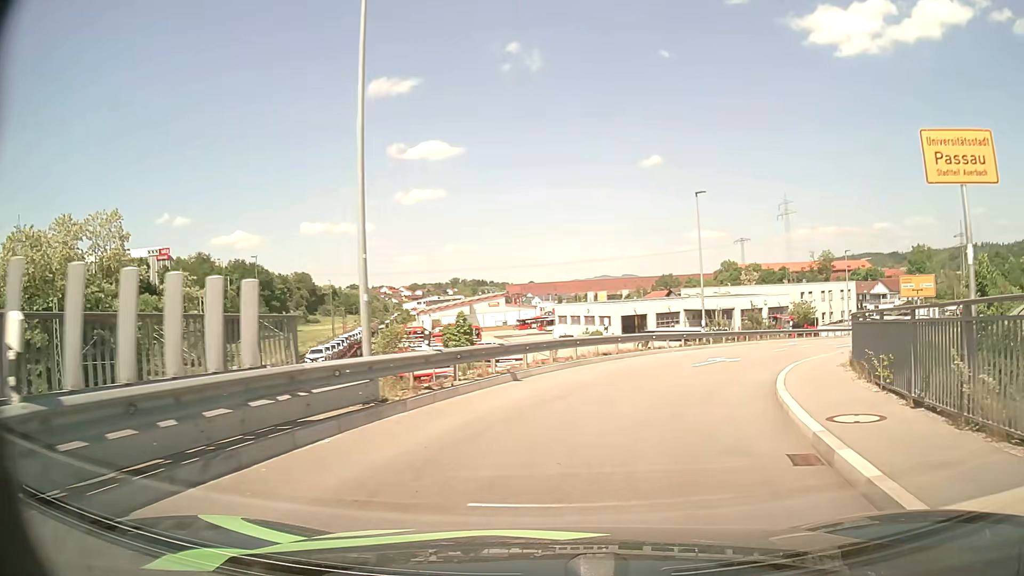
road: primary_link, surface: asphalt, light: Day
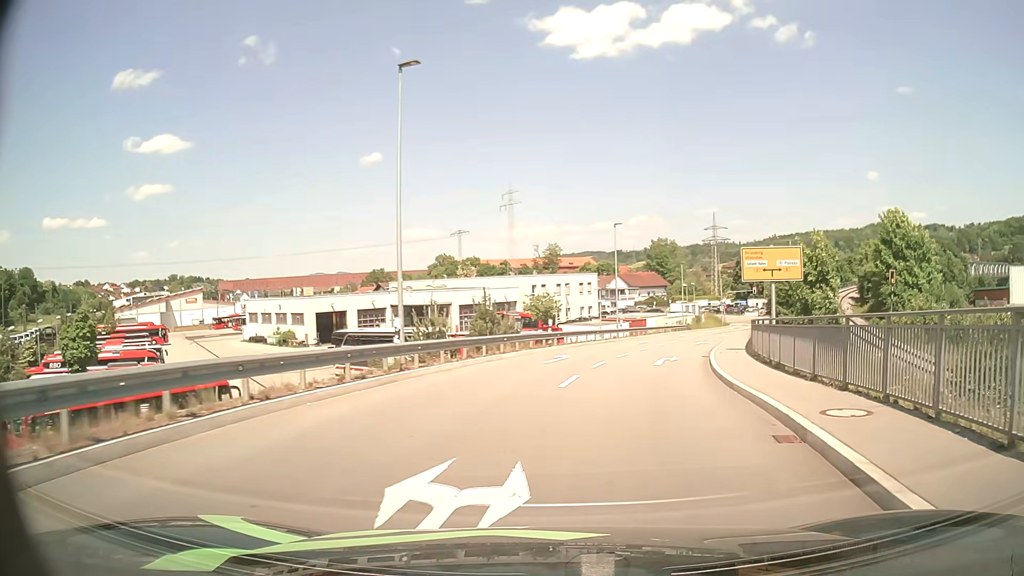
(+3.8, +17.9) m; +24°
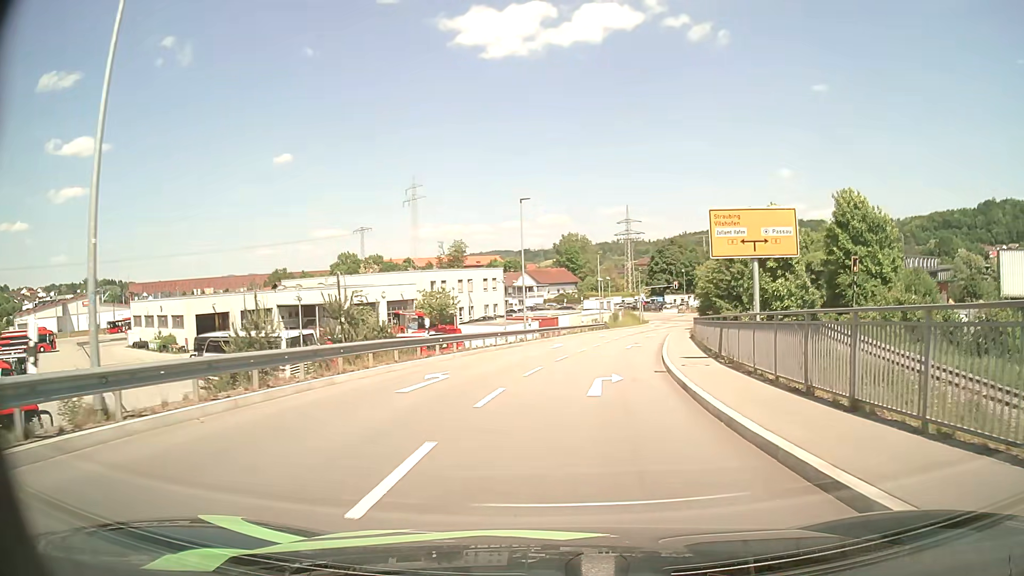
(+0.8, +9.4) m; +8°
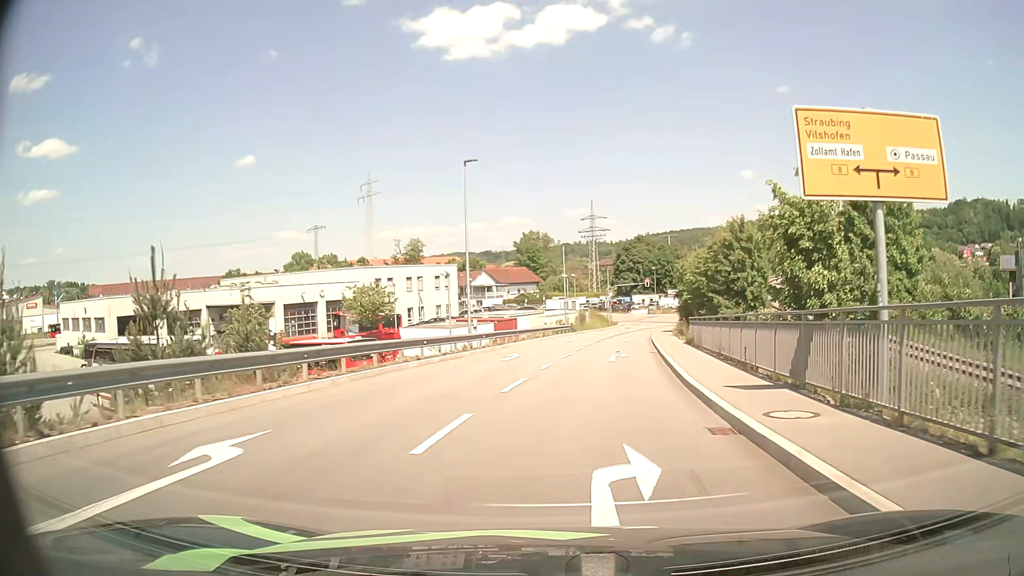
(+0.3, +9.7) m; +3°
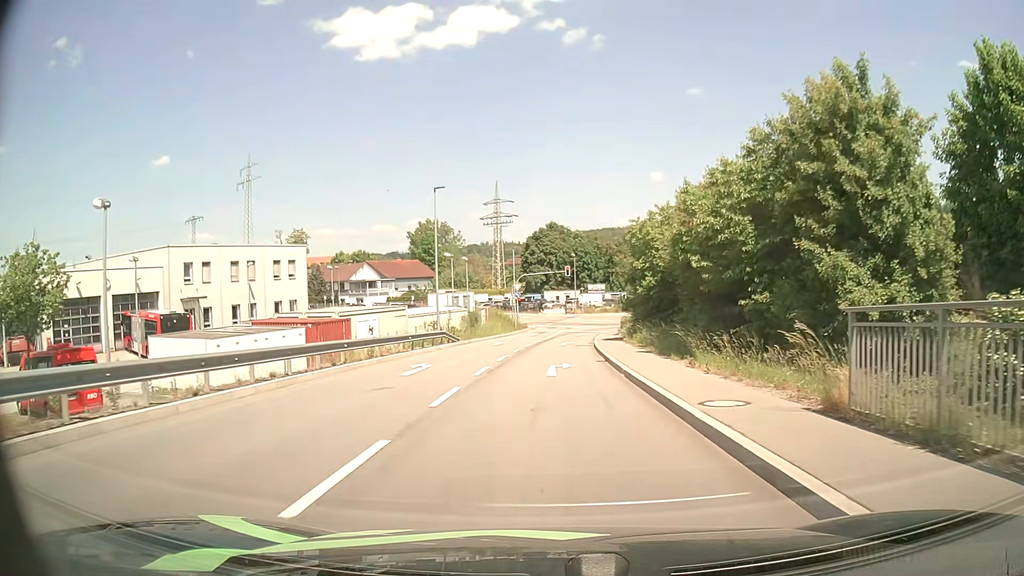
(+2.2, +26.1) m; +7°
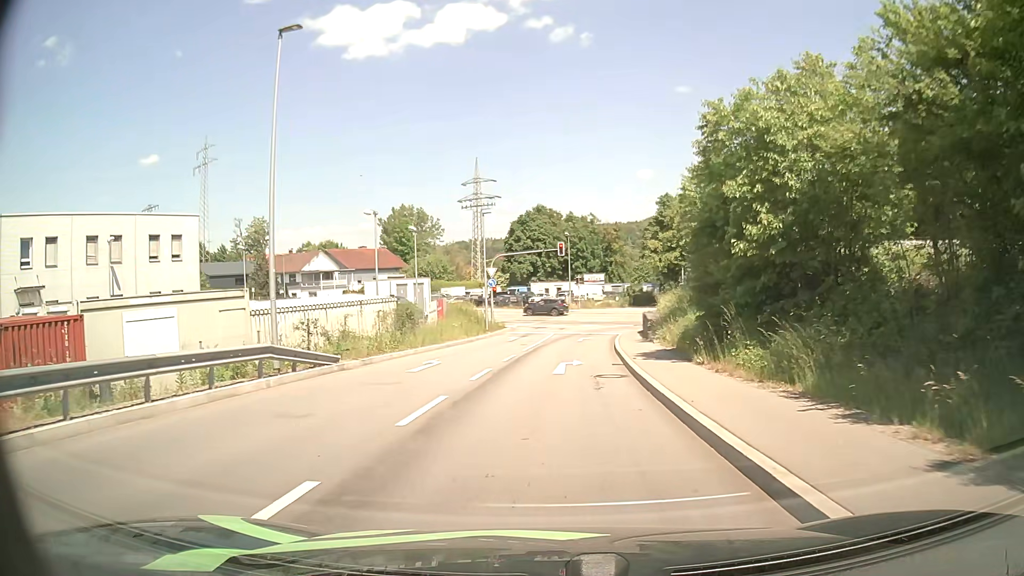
(+0.3, +19.9) m; +1°
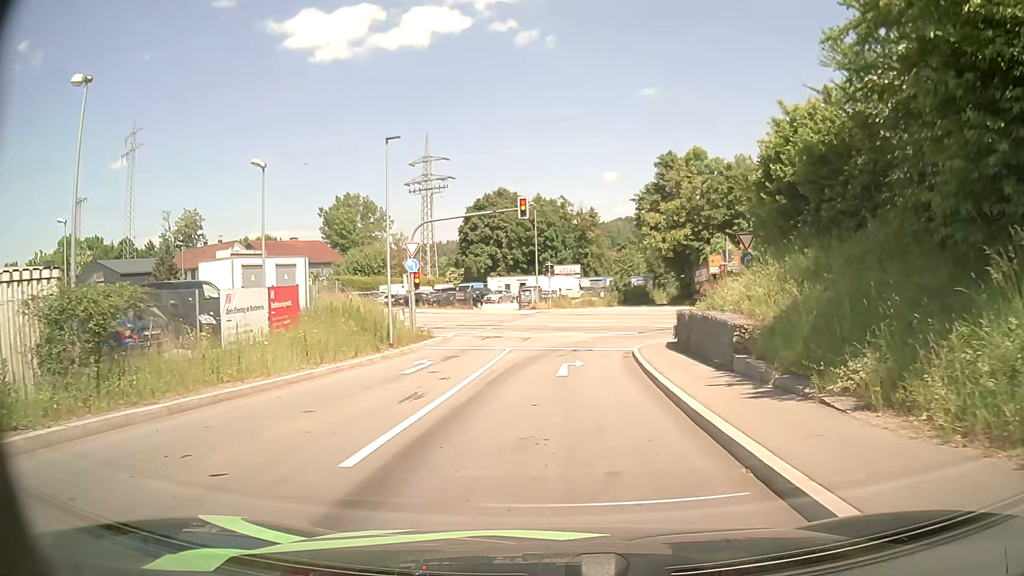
(+0.4, +20.0) m; +3°
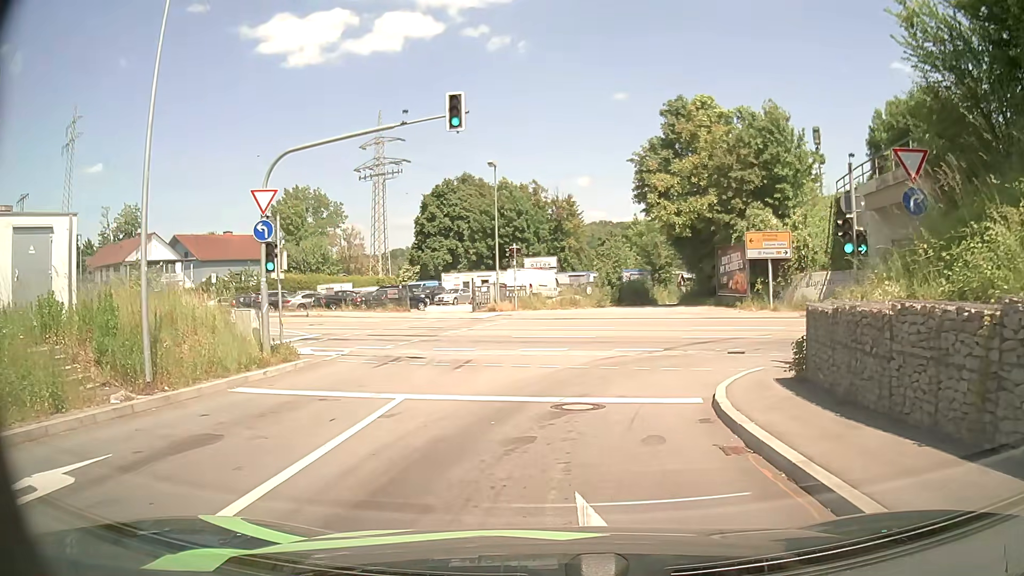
(+0.4, +15.0) m; +3°
